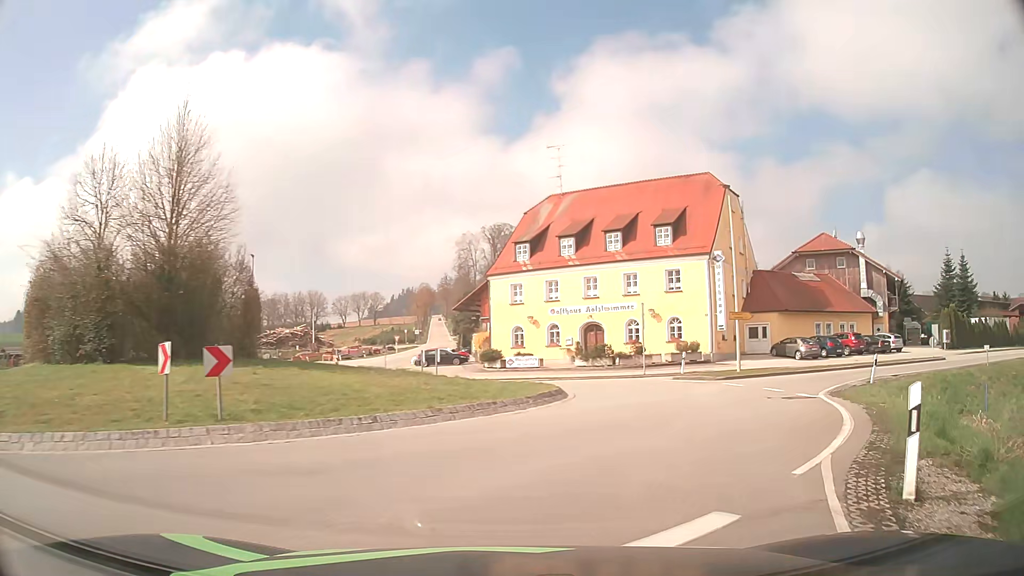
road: tertiary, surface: asphalt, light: Day
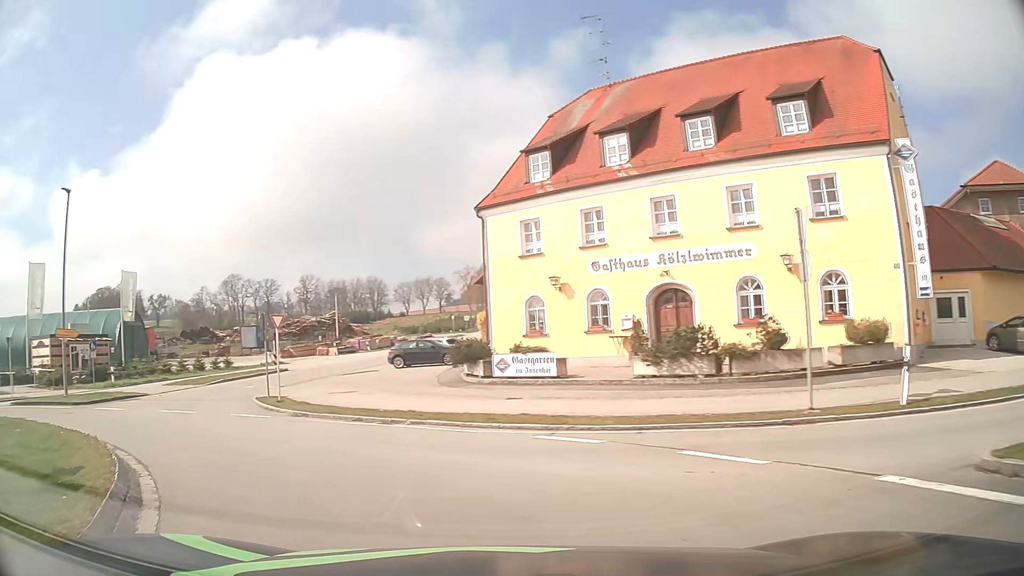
(+3.6, +22.7) m; -5°
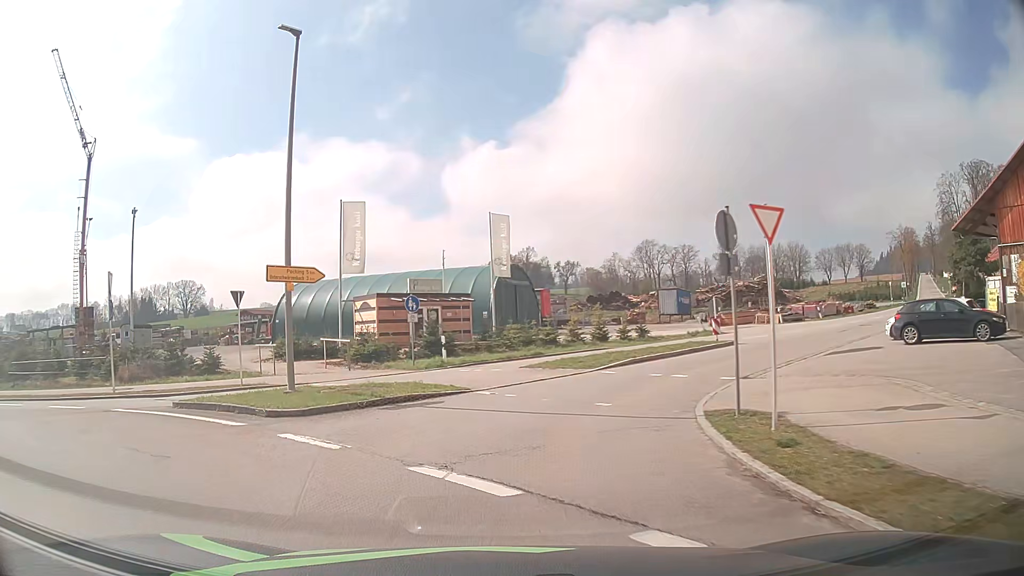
(-4.6, +13.3) m; -36°
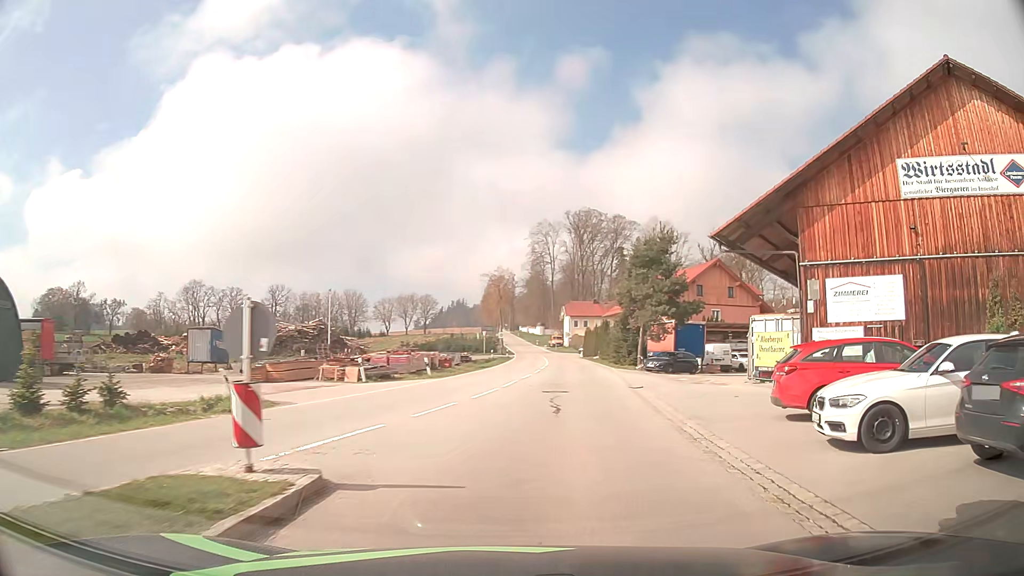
(+4.6, +19.0) m; +38°
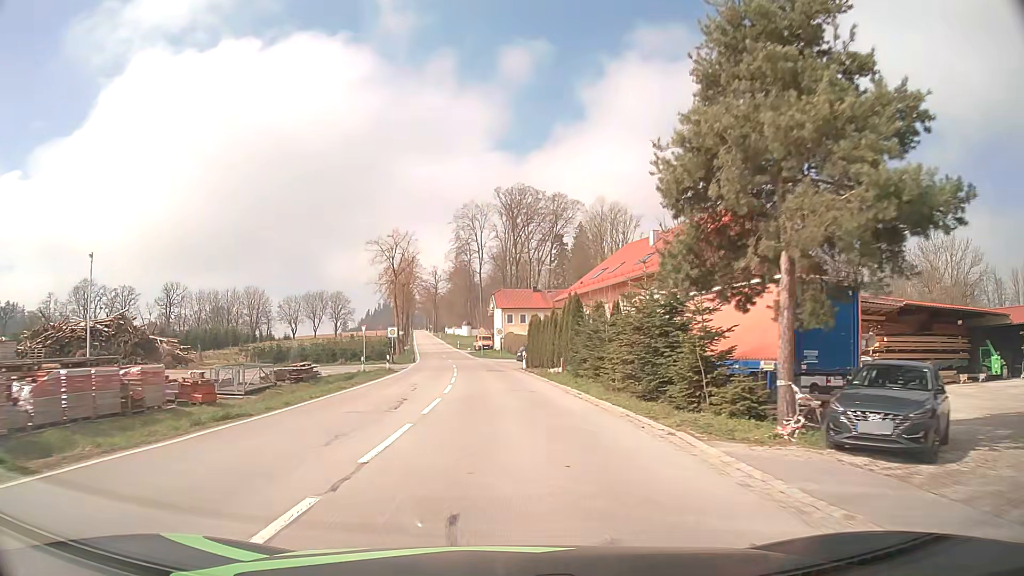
(+3.2, +34.1) m; +7°
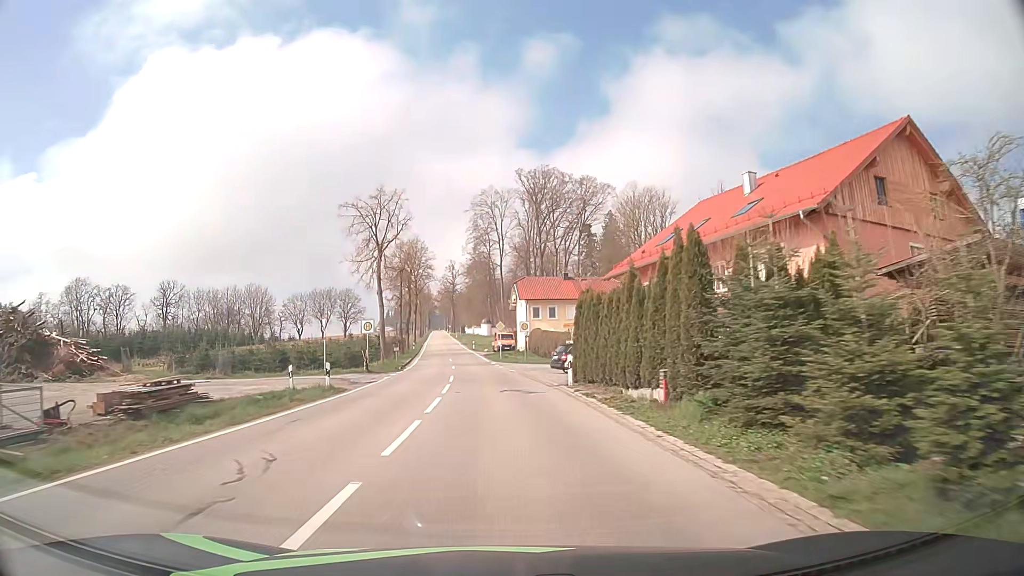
(-0.3, +18.0) m; -2°
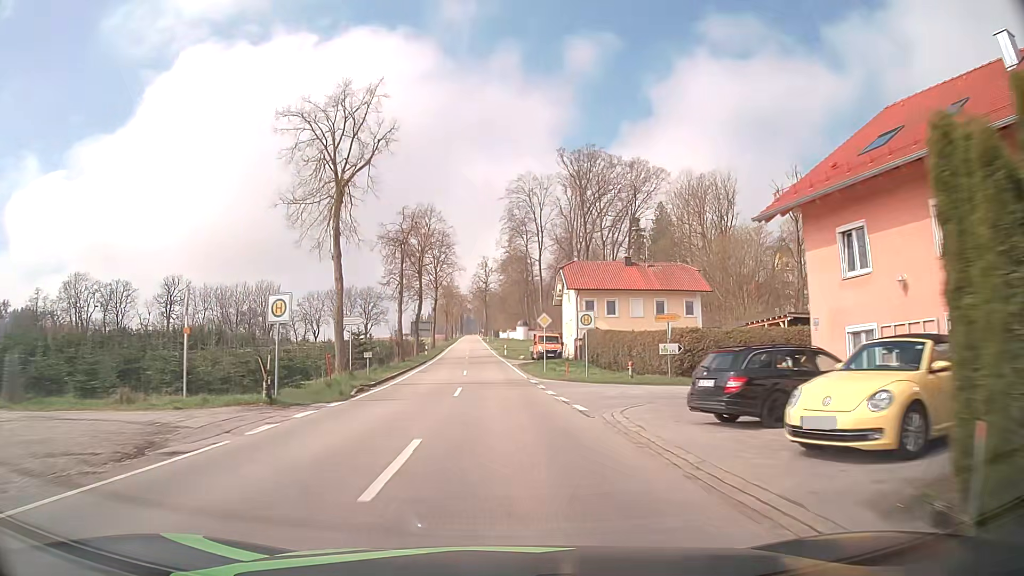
(-0.6, +20.3) m; -3°
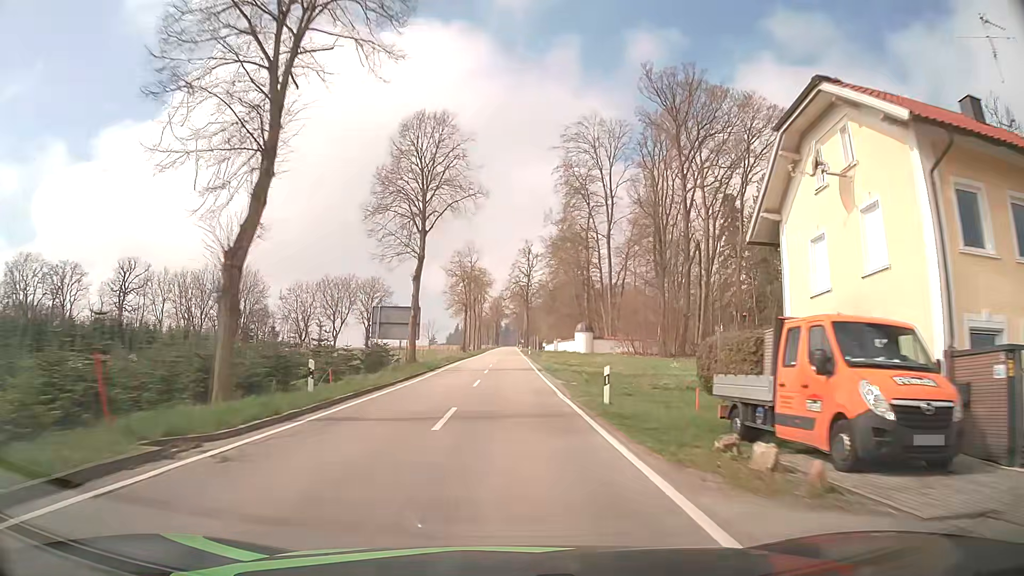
(-1.5, +46.4) m; -3°
(0, +10) (0, +20) (0, +30) (0, +40) (0, +50) (0, +60) (0, +70) (0, +80) (0, +90) (0, +100) m
